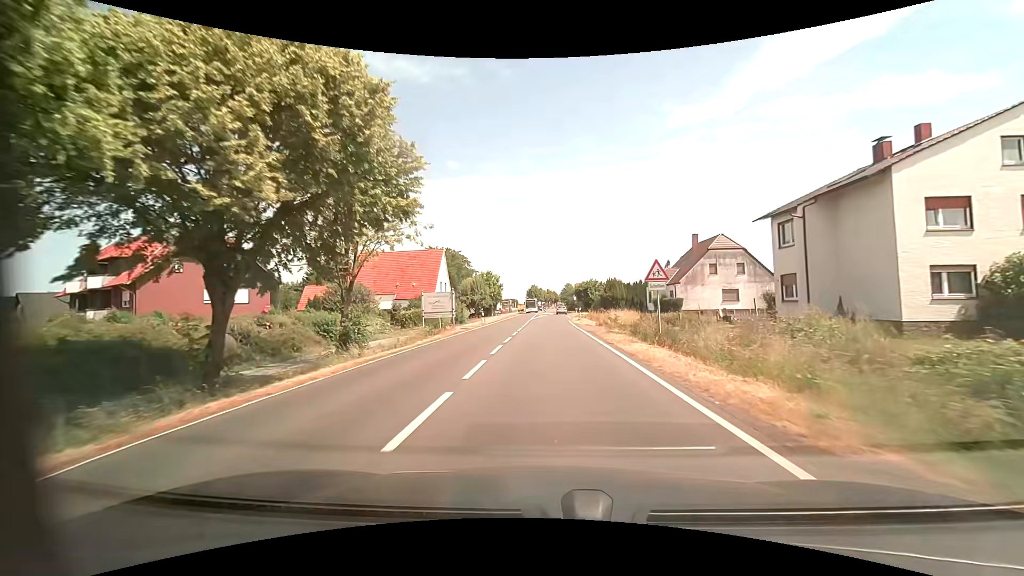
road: primary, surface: asphalt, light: Day
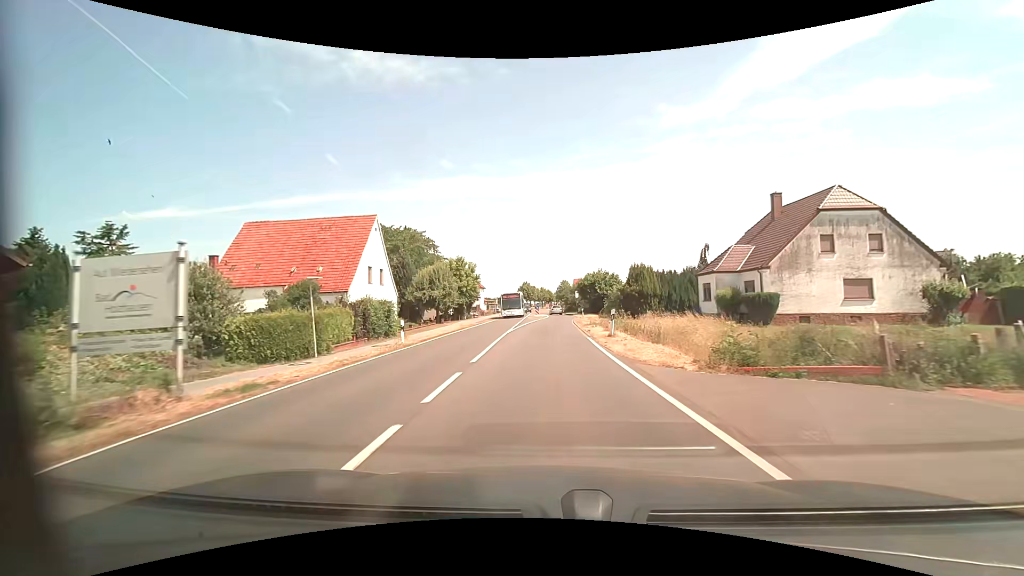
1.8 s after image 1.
(+0.2, +24.8) m; +1°
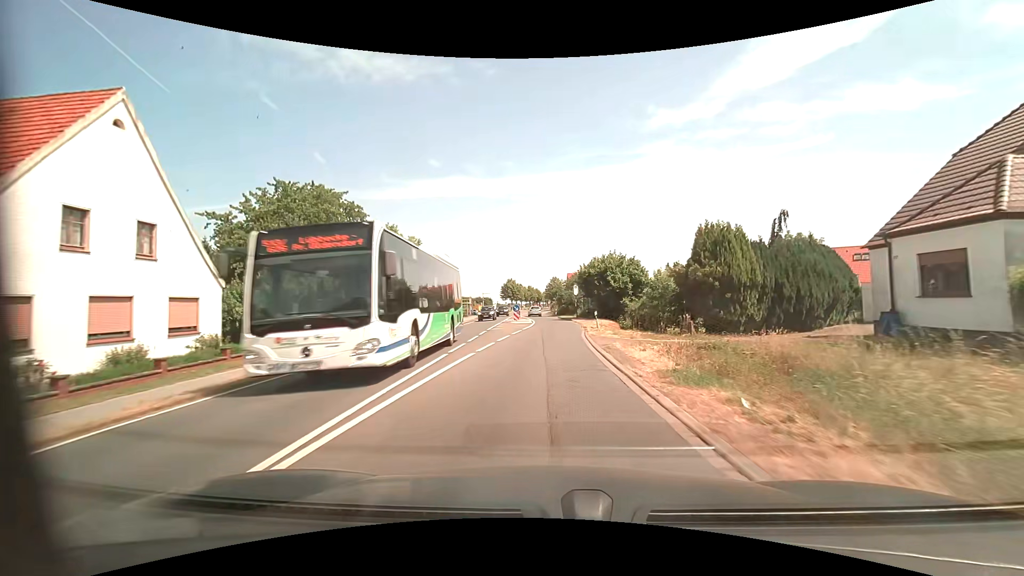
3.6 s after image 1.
(+0.2, +24.8) m; +1°
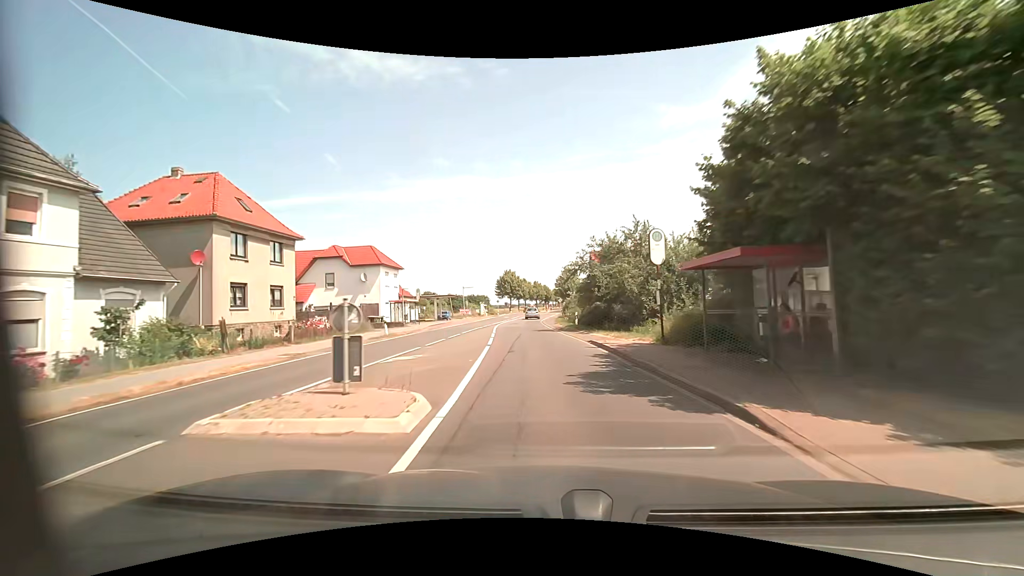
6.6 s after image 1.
(0.0, +41.2) m; -1°
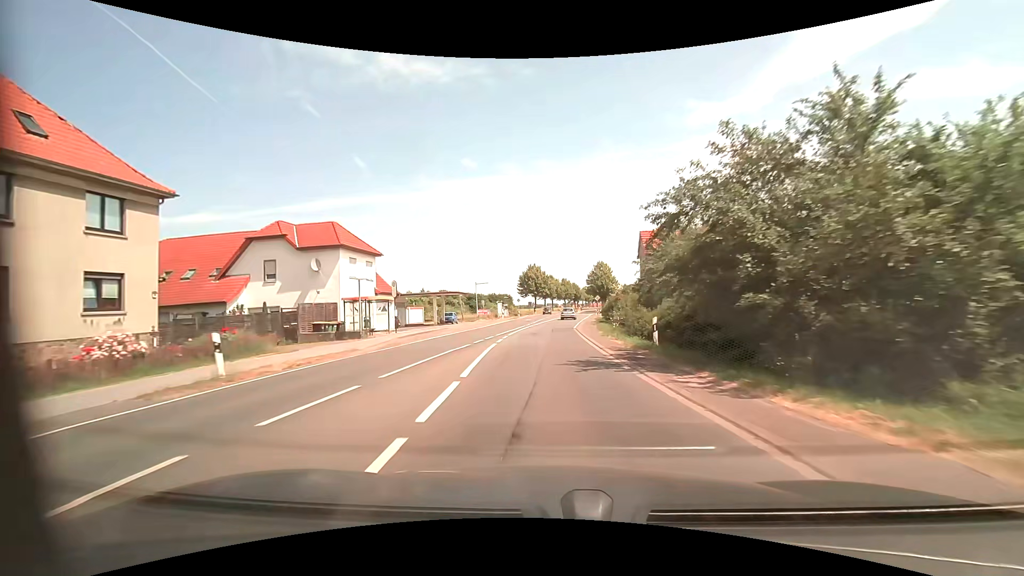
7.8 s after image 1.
(-0.6, +16.4) m; -4°
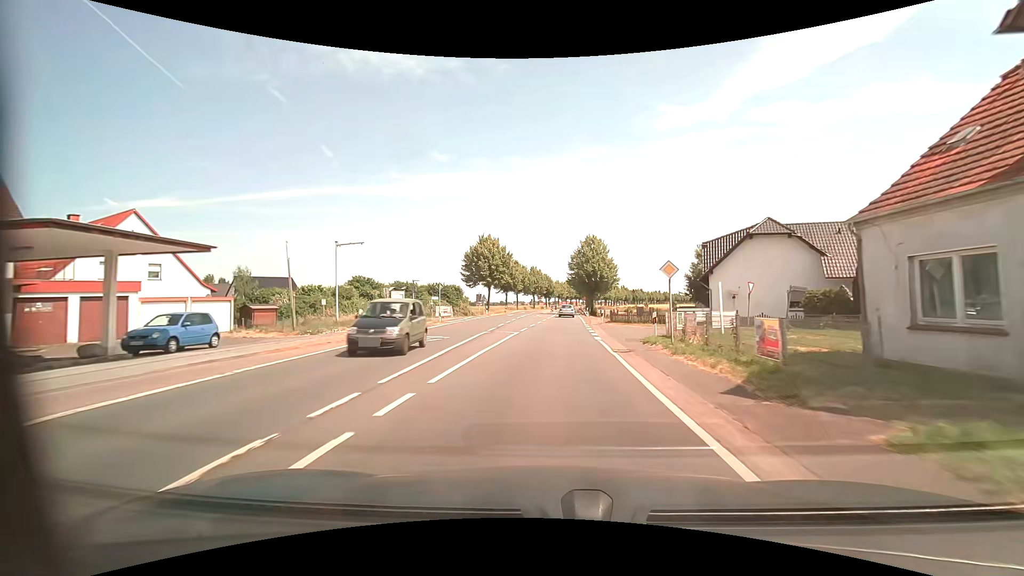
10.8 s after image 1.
(+1.2, +41.1) m; +4°
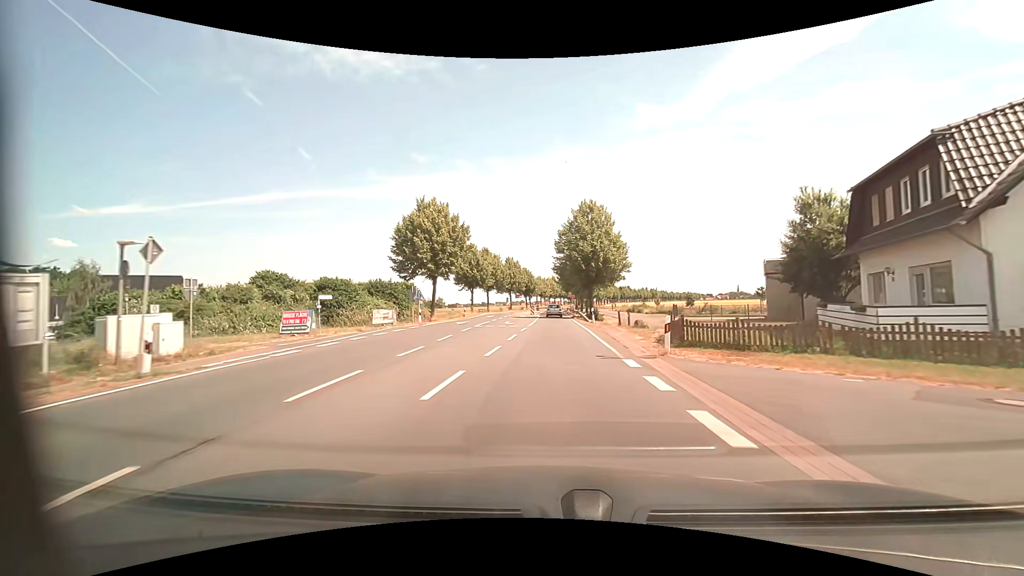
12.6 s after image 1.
(+0.5, +24.7) m; +2°
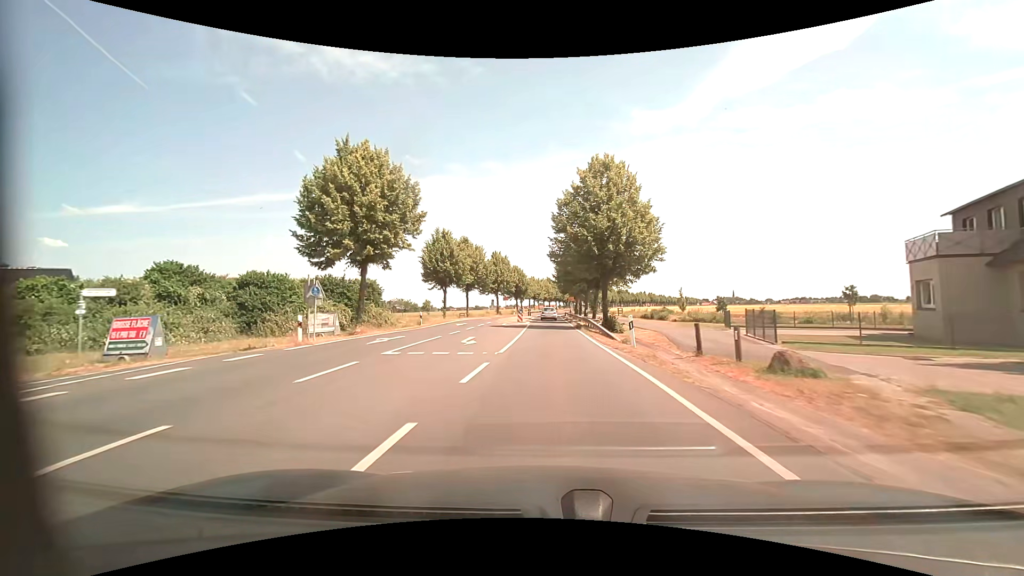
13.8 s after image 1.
(+0.1, +16.5) m; +1°
(0, +10) (0, +20) (0, +30) (0, +40) (0, +50) (0, +60) (0, +70) (0, +80) (+1, +90) (+1, +100) m
